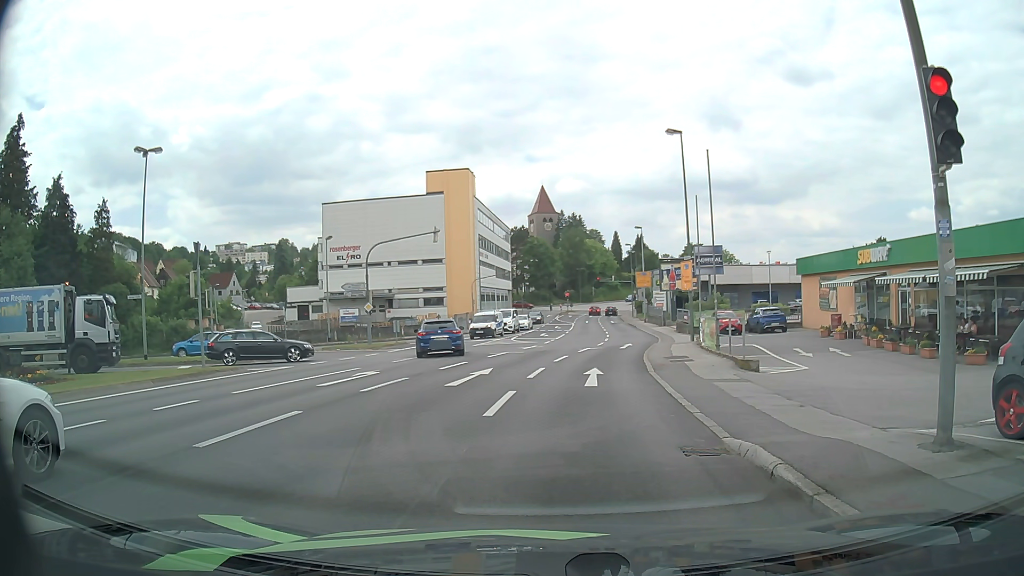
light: Day
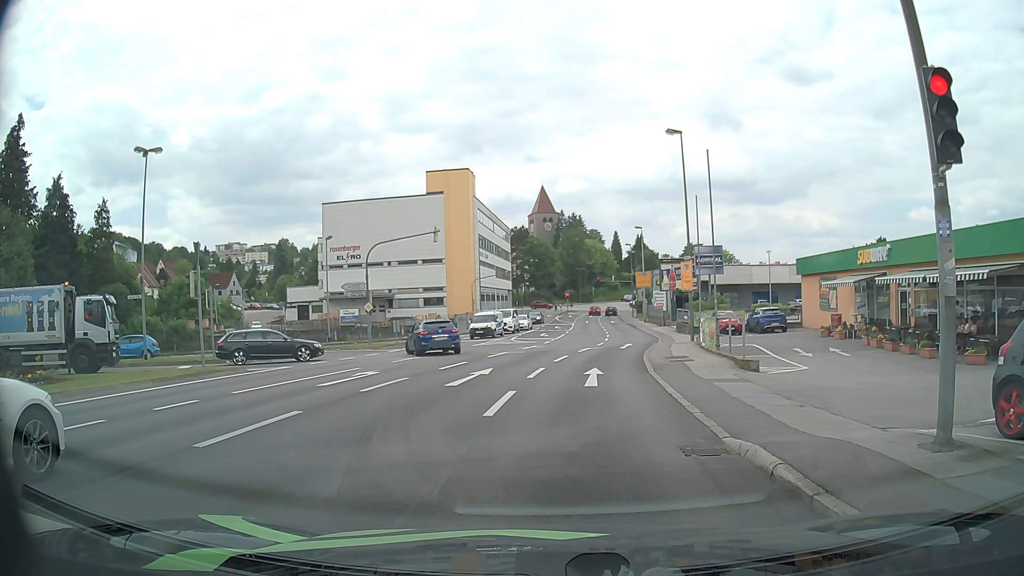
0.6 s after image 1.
(0.0, 0.0) m; 0°
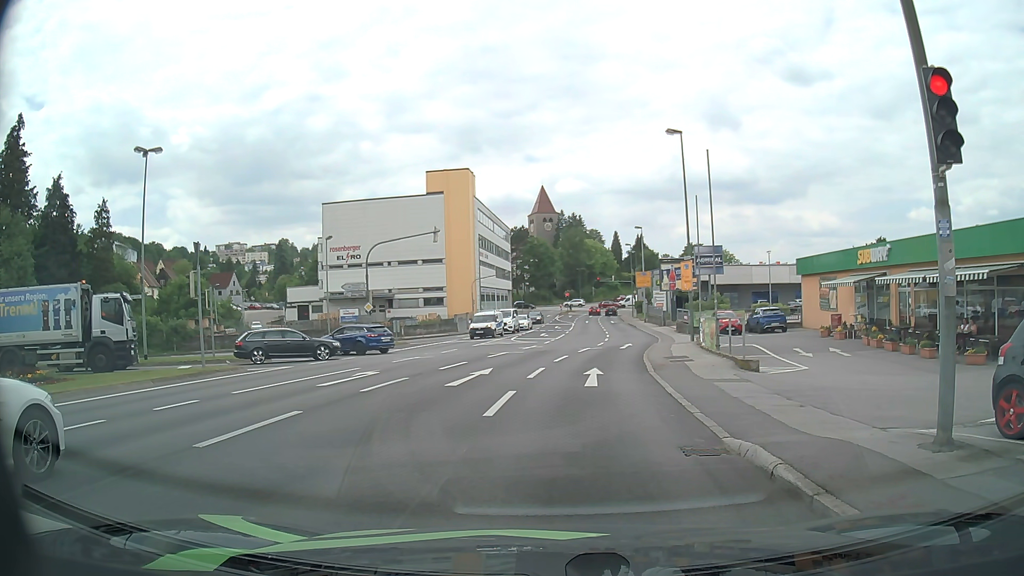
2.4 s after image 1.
(0.0, 0.0) m; 0°
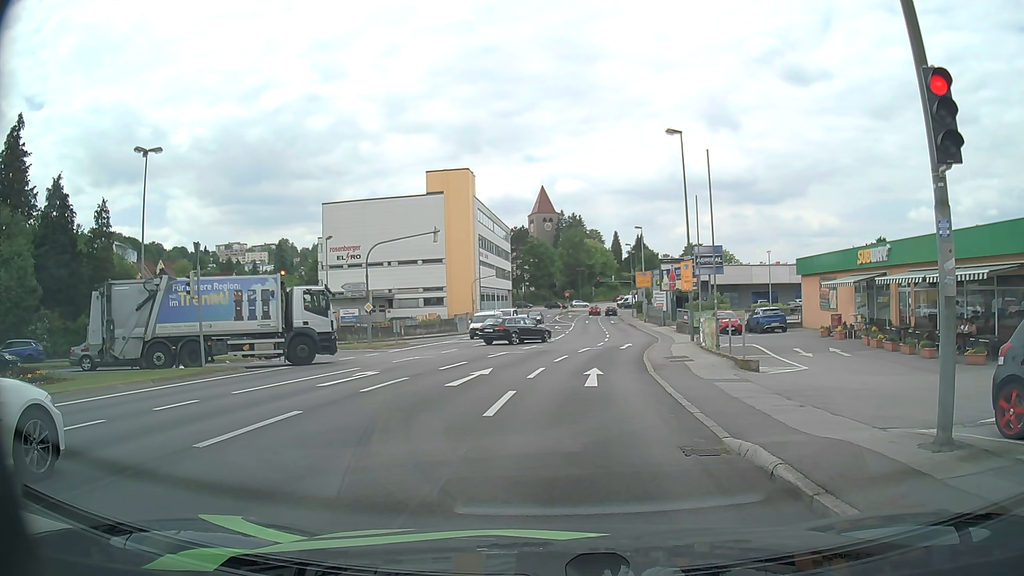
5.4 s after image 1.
(0.0, 0.0) m; 0°
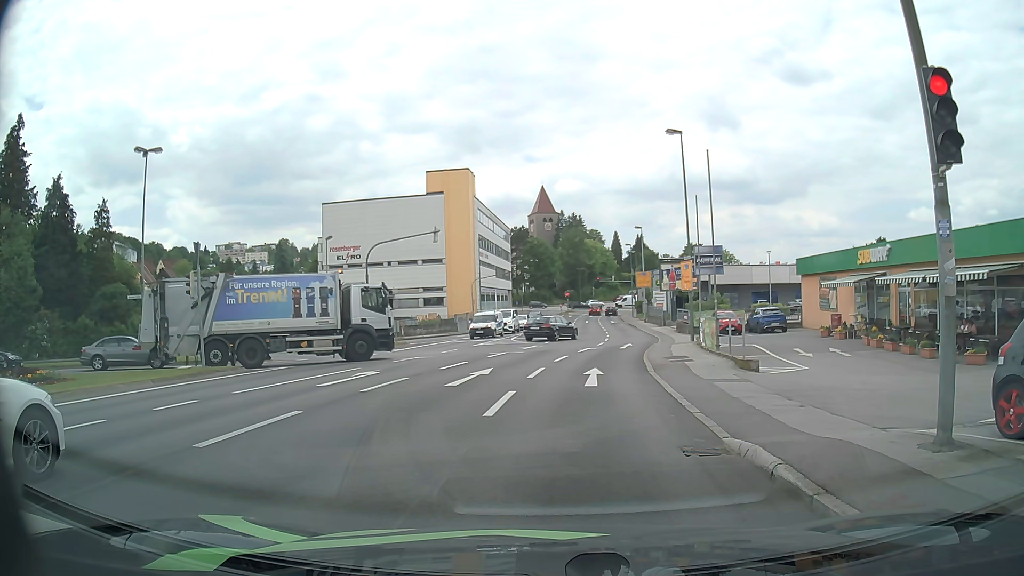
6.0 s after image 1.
(0.0, 0.0) m; 0°
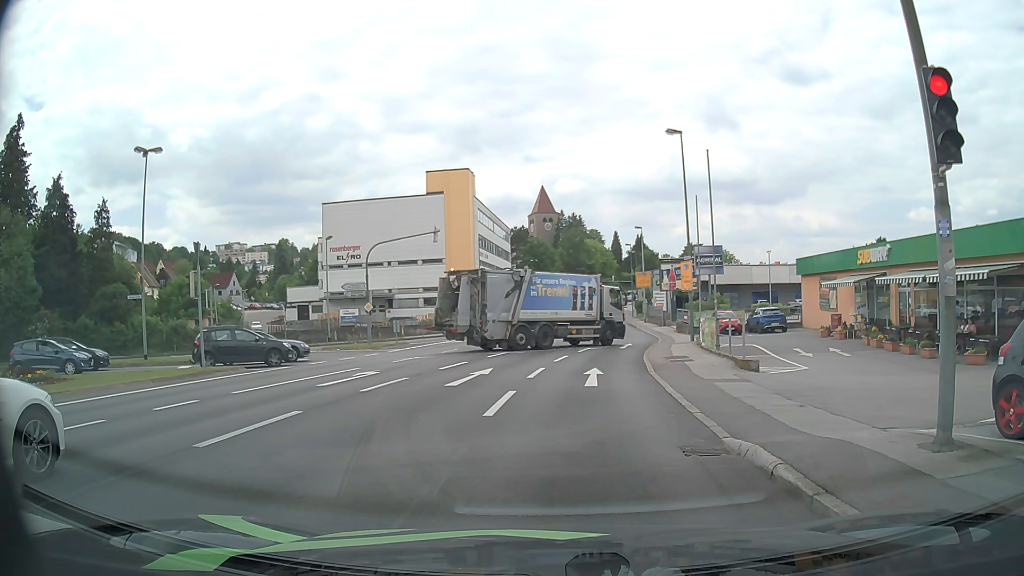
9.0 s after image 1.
(0.0, 0.0) m; 0°
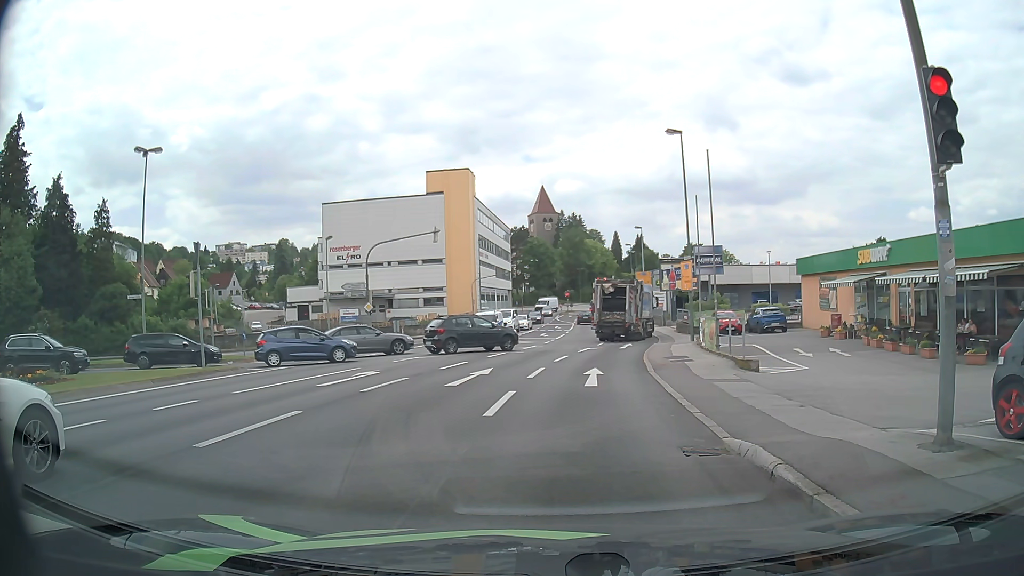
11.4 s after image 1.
(0.0, 0.0) m; 0°
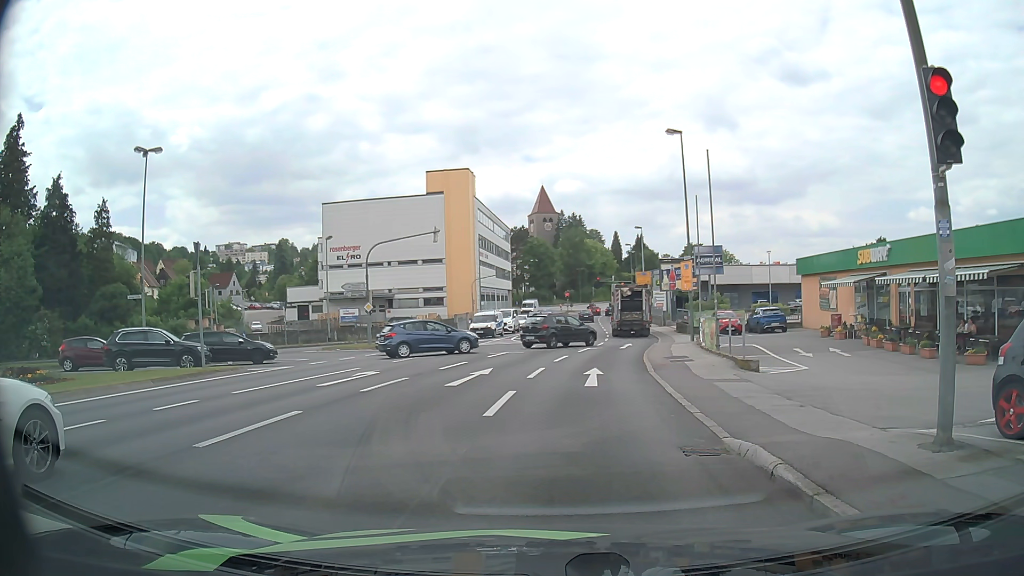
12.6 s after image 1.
(0.0, 0.0) m; 0°
(+1, +10) (+2, +20) (+4, +30) (+6, +40) (+8, +49) (+9, +59) (+10, +69) (+11, +79) (+12, +89) (+13, +99) m
